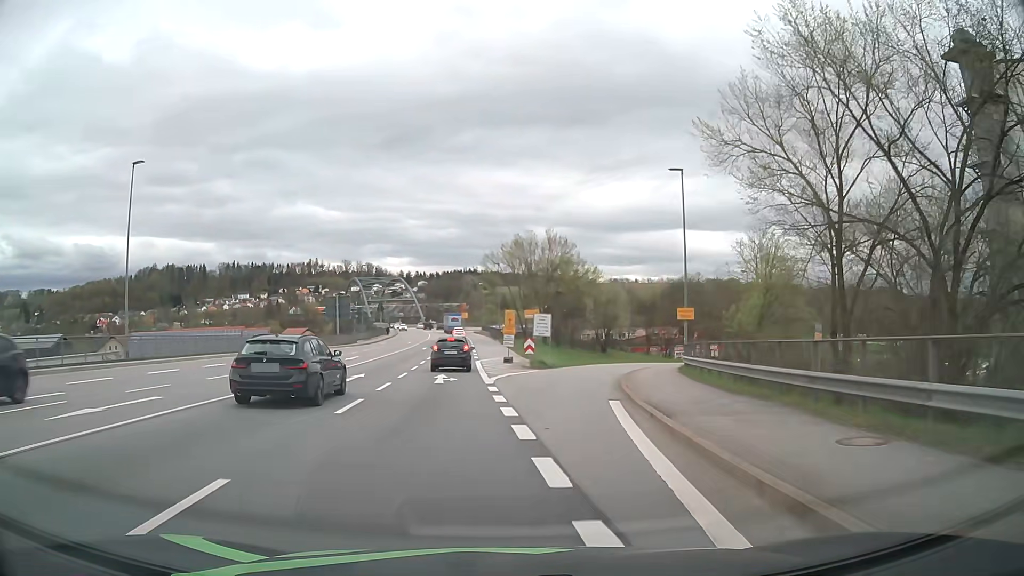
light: Day
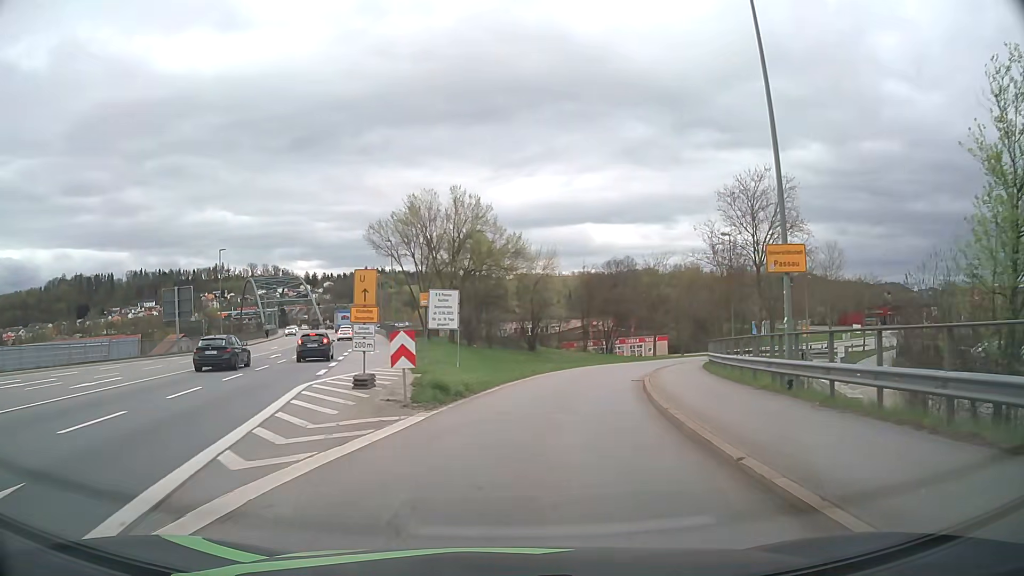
(+1.1, +20.9) m; +7°
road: primary_link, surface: asphalt
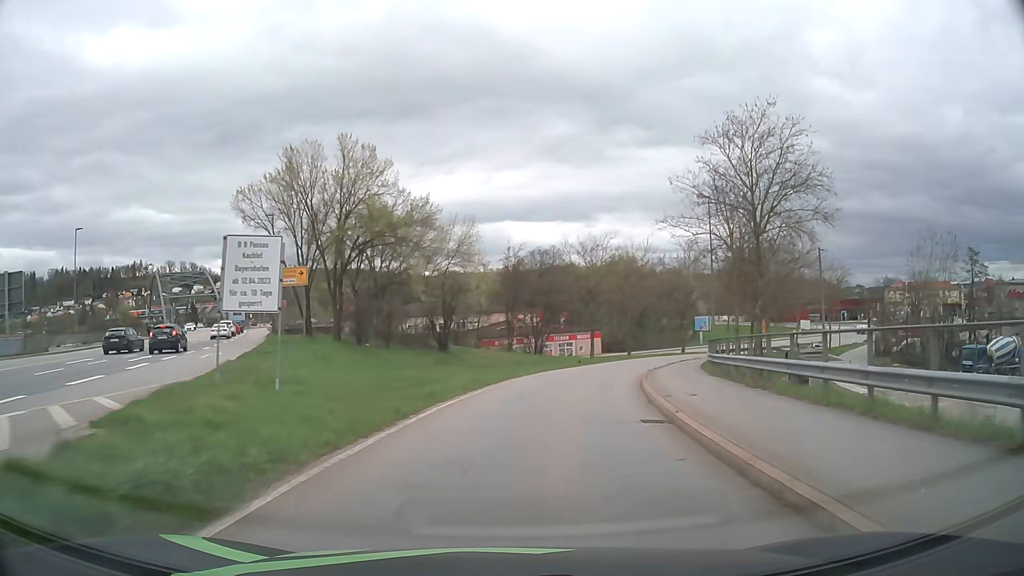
(+0.8, +14.2) m; +6°
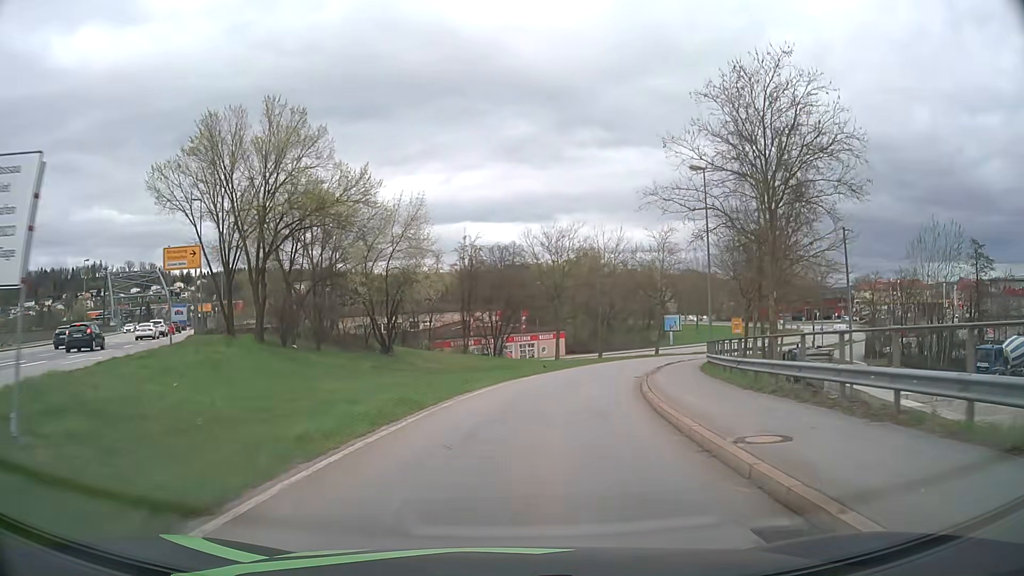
(+0.3, +7.2) m; +4°
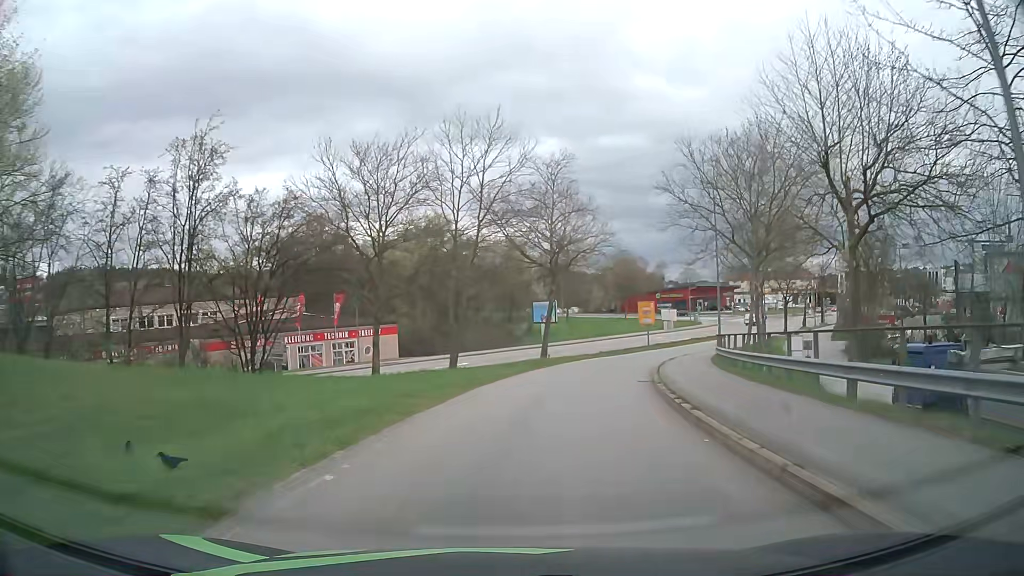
(+3.3, +28.8) m; +13°
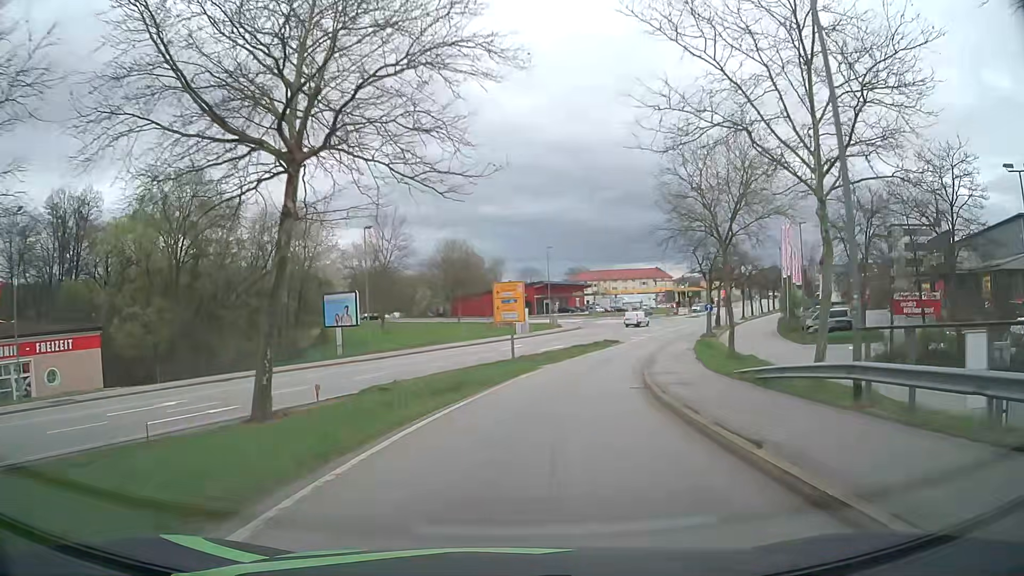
(+3.8, +29.5) m; +14°
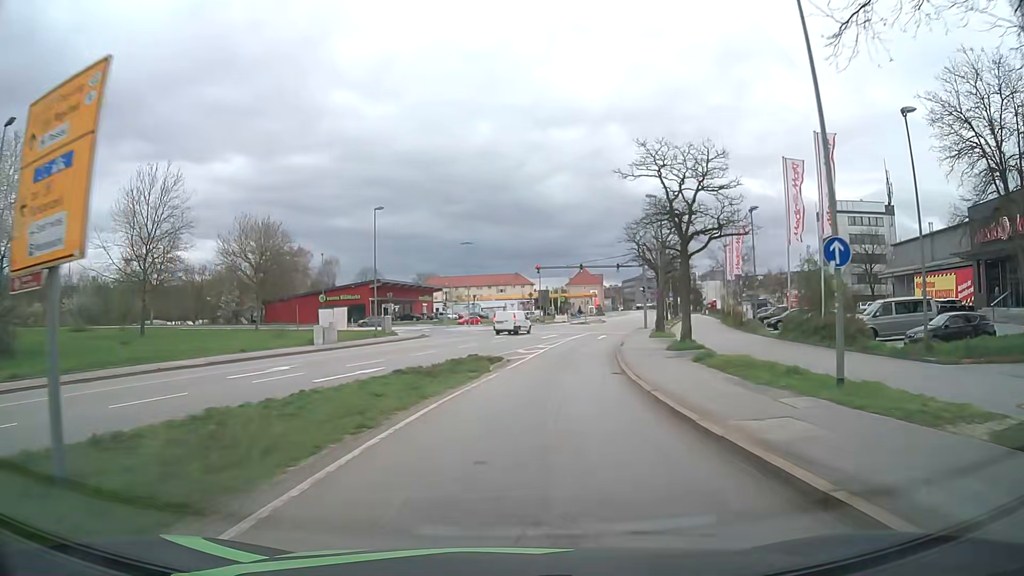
(+3.7, +30.4) m; +13°
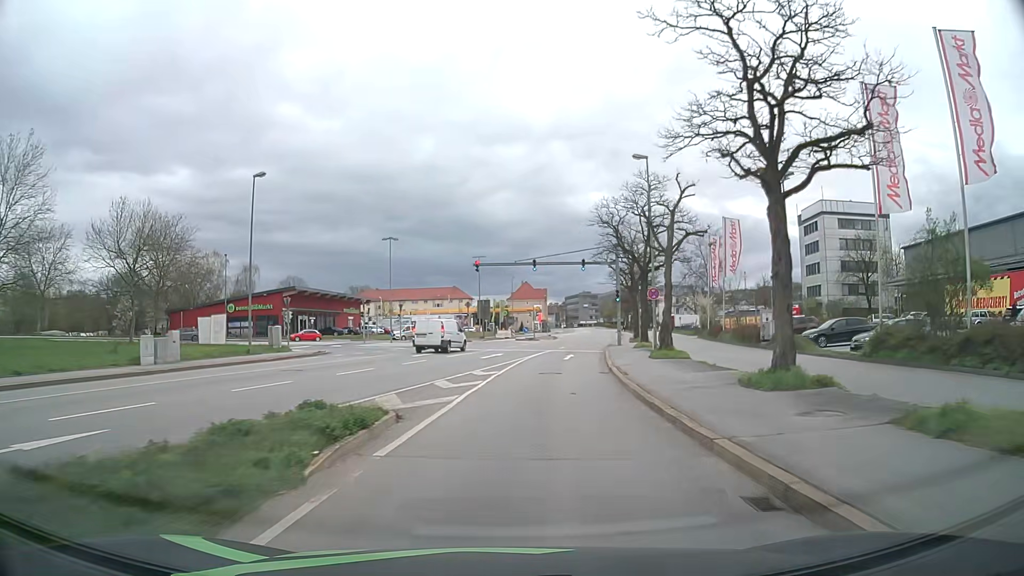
(+0.7, +15.5) m; +5°
(0, +10) (+1, +20) (+2, +30) (+4, +40) (+6, +50) (+7, +59) (+9, +69) (+11, +79) (+13, +89) (+15, +99) m
